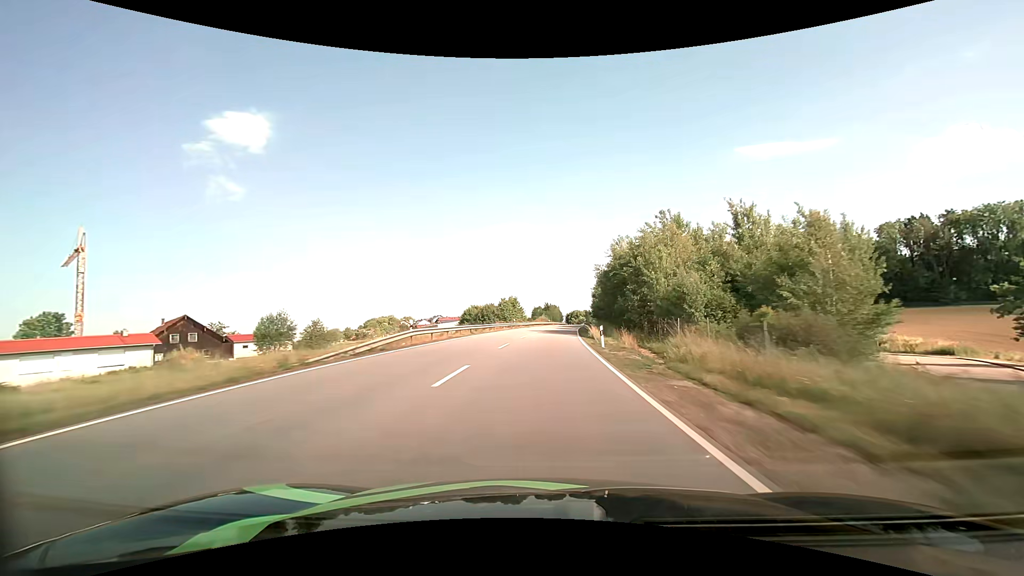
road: primary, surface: asphalt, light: Day
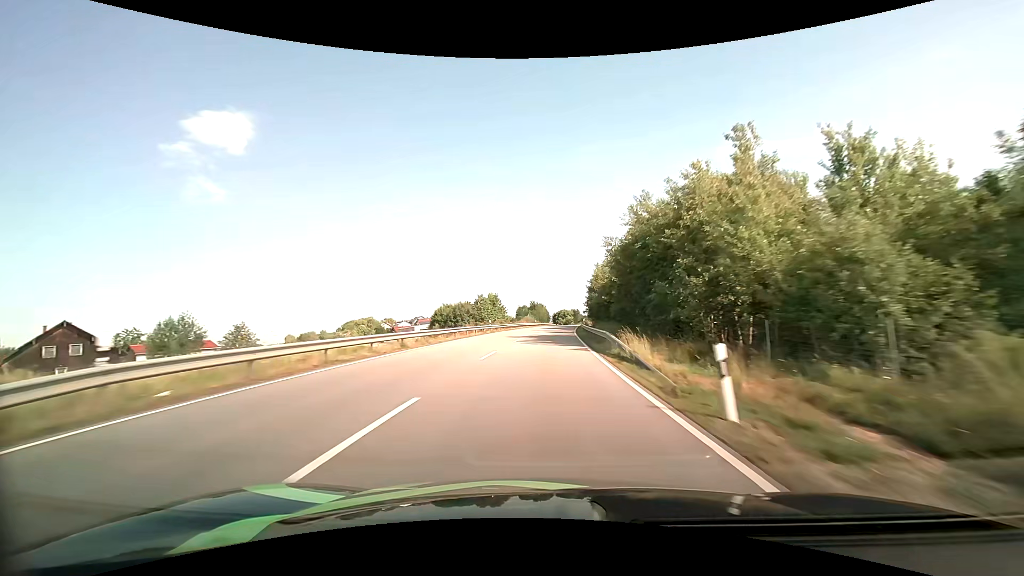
(+0.3, +17.3) m; +2°
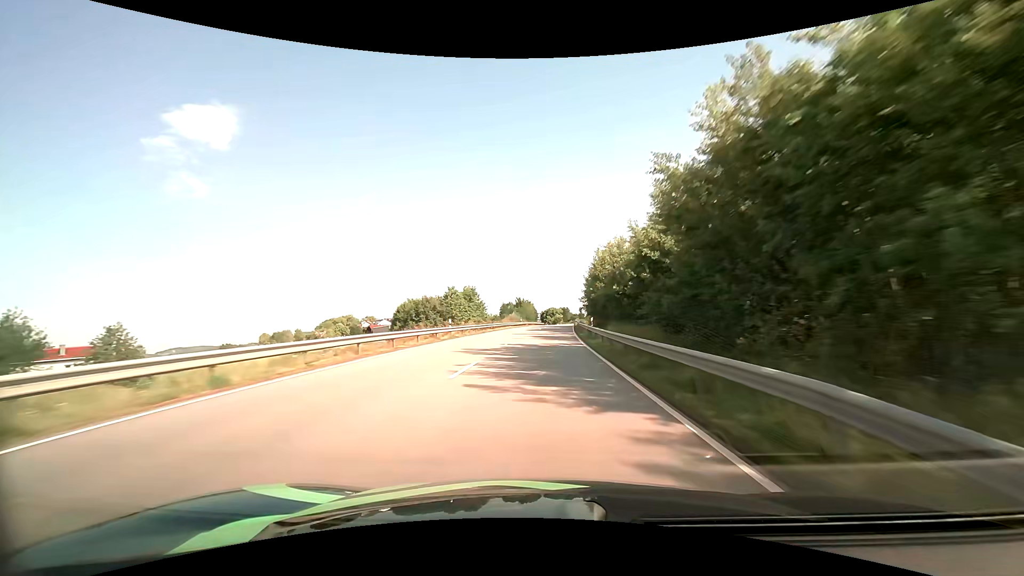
(+0.2, +17.3) m; +1°
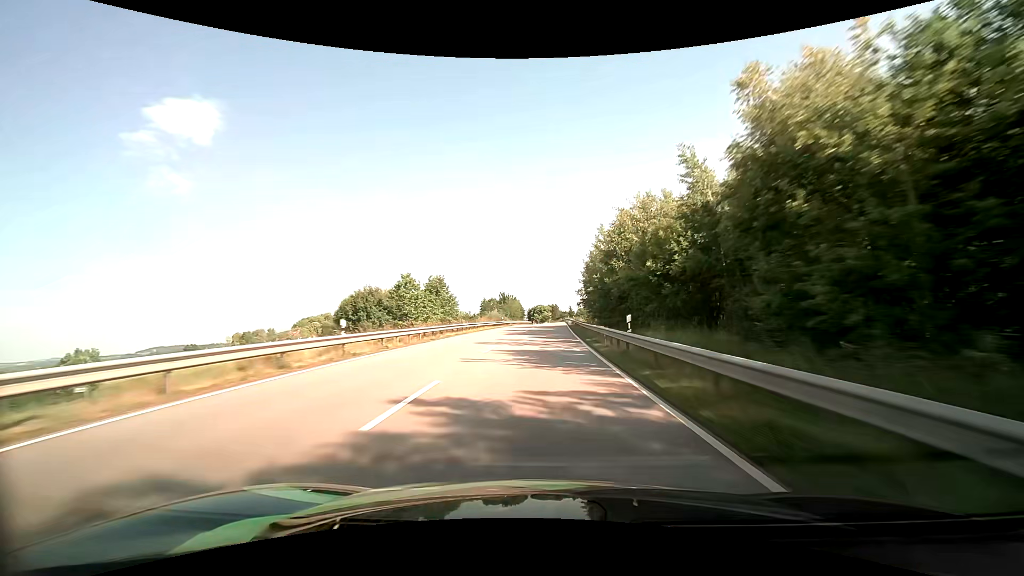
(+0.2, +17.1) m; +1°
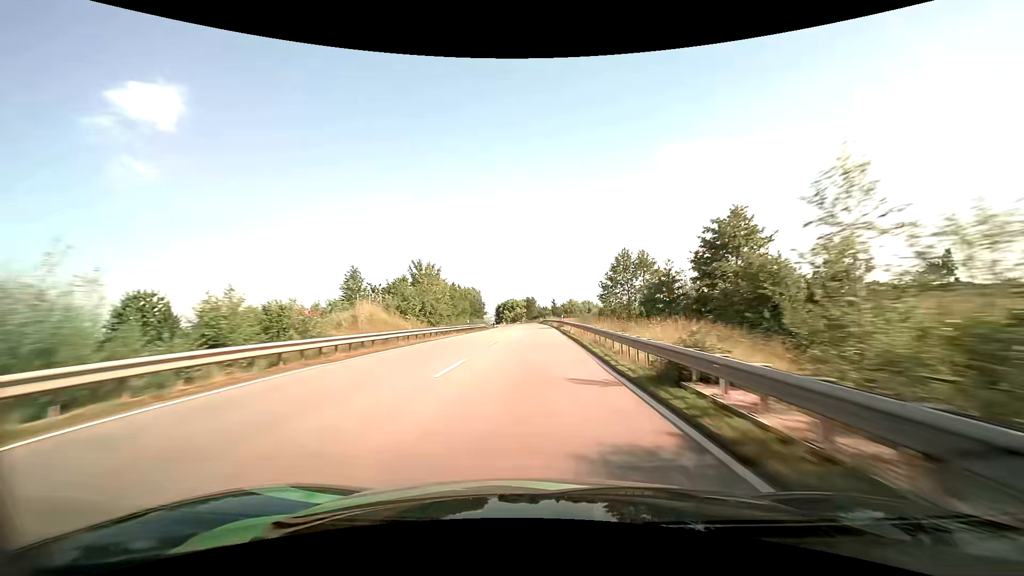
(+2.1, +66.9) m; +3°
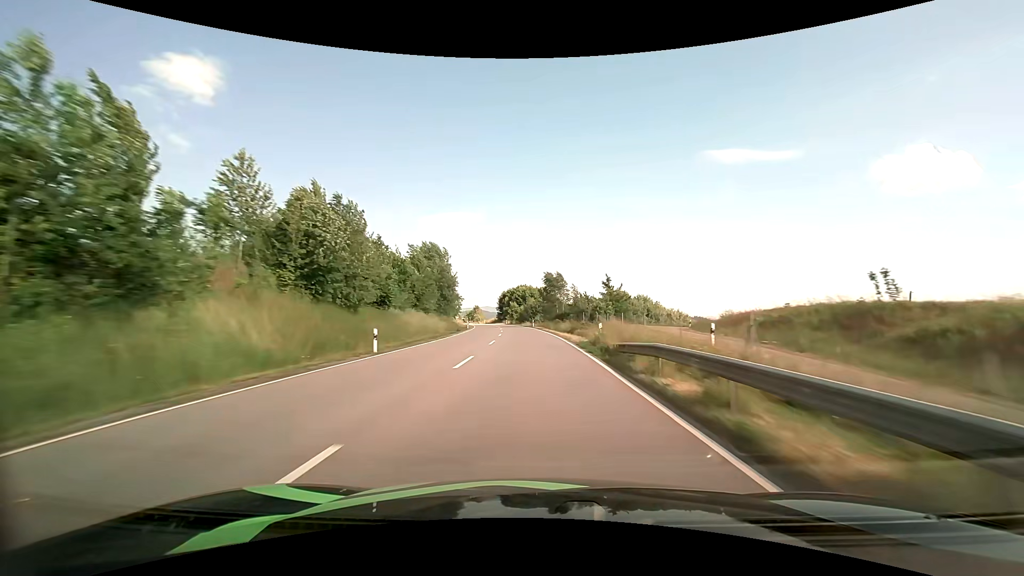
(-1.3, +81.9) m; -2°
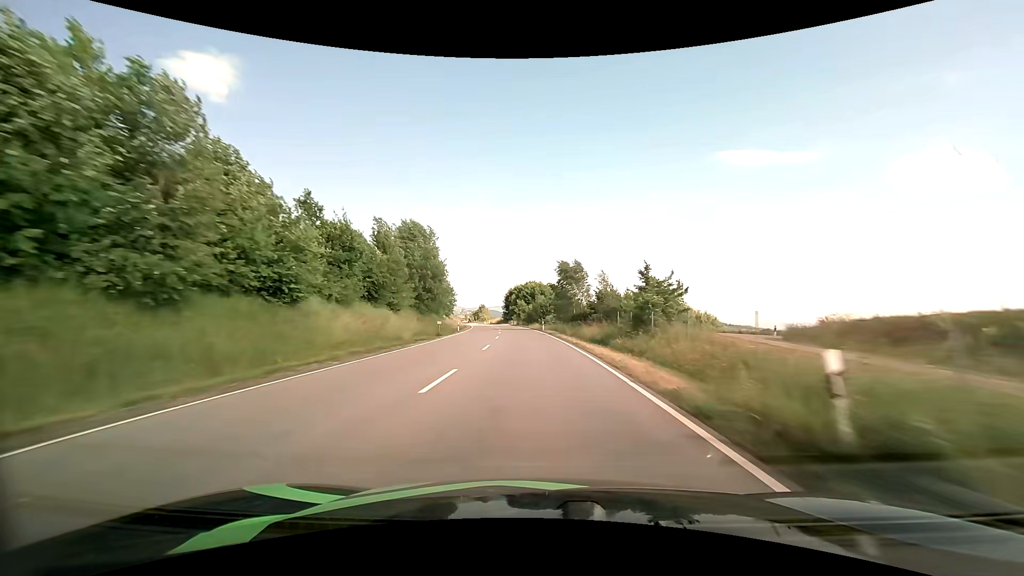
(-0.2, +16.3) m; -1°
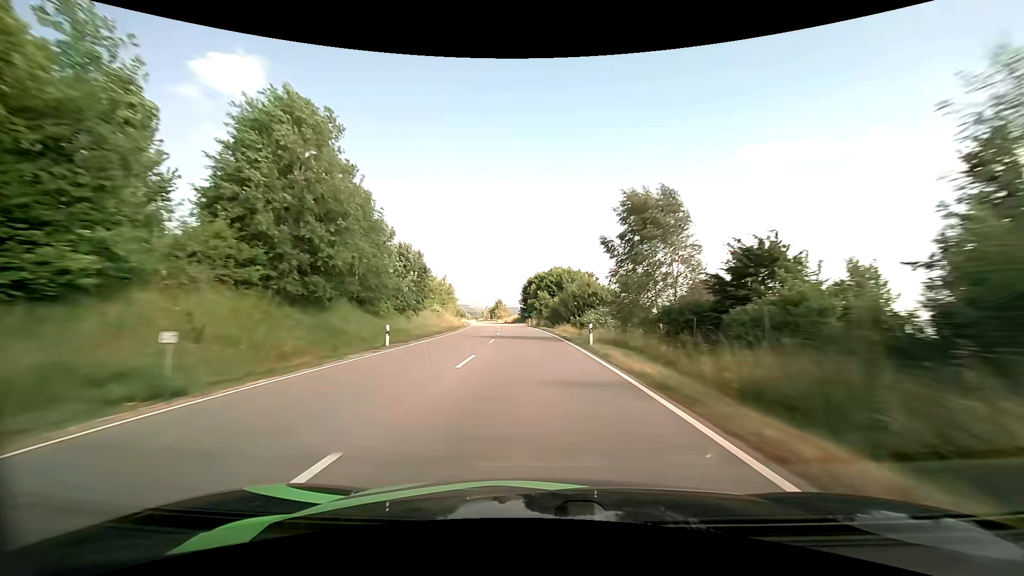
(-0.7, +32.3) m; -3°
(0, +10) (0, +20) (-1, +30) (-1, +40) (-2, +50) (-3, +60) (-4, +70) (-5, +80) (-6, +90) (-7, +100) m
